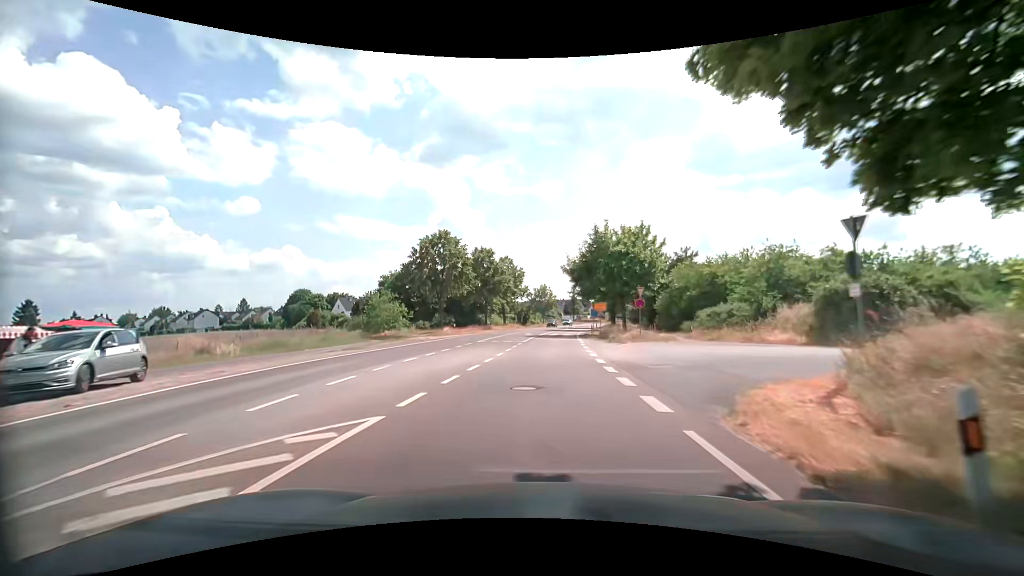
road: secondary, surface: asphalt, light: Day
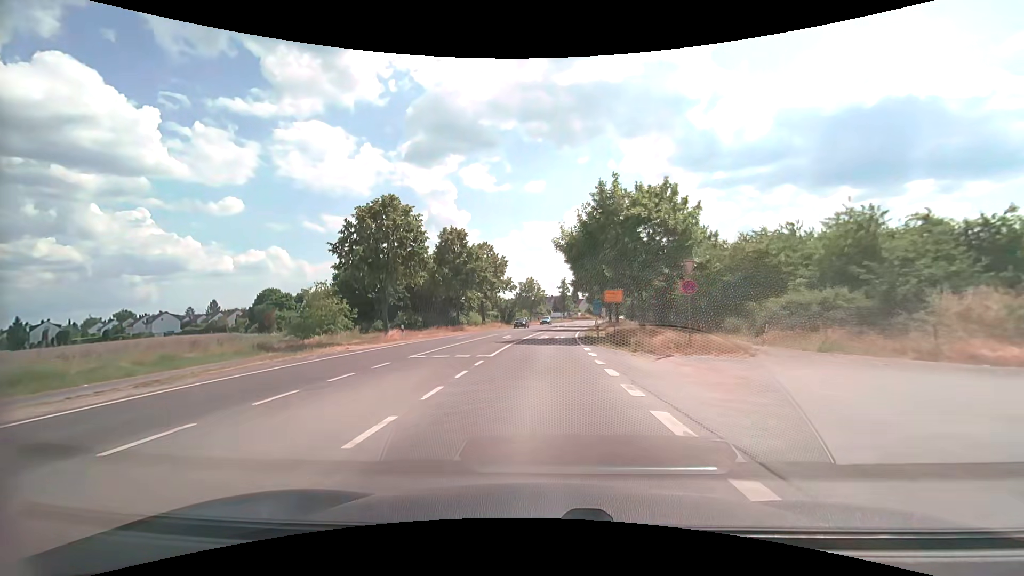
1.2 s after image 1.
(+0.1, +13.9) m; +1°
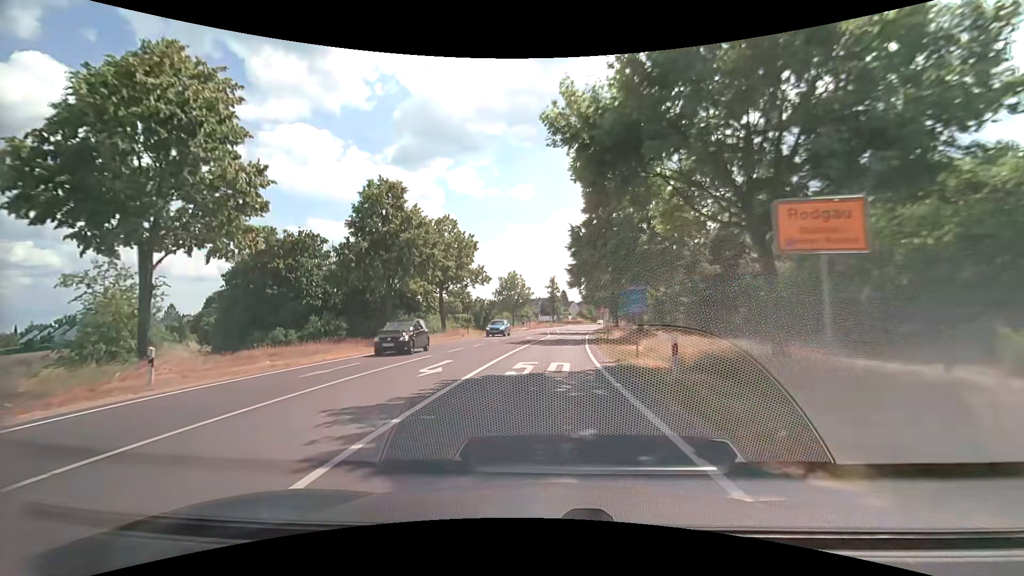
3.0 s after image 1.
(+0.2, +20.6) m; +1°
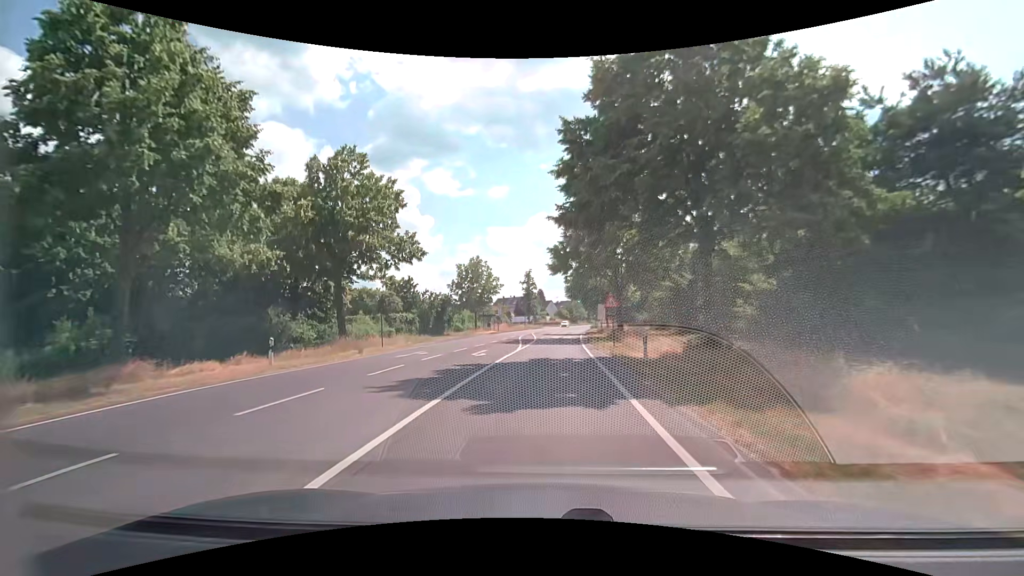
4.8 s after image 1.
(+0.5, +20.1) m; +3°
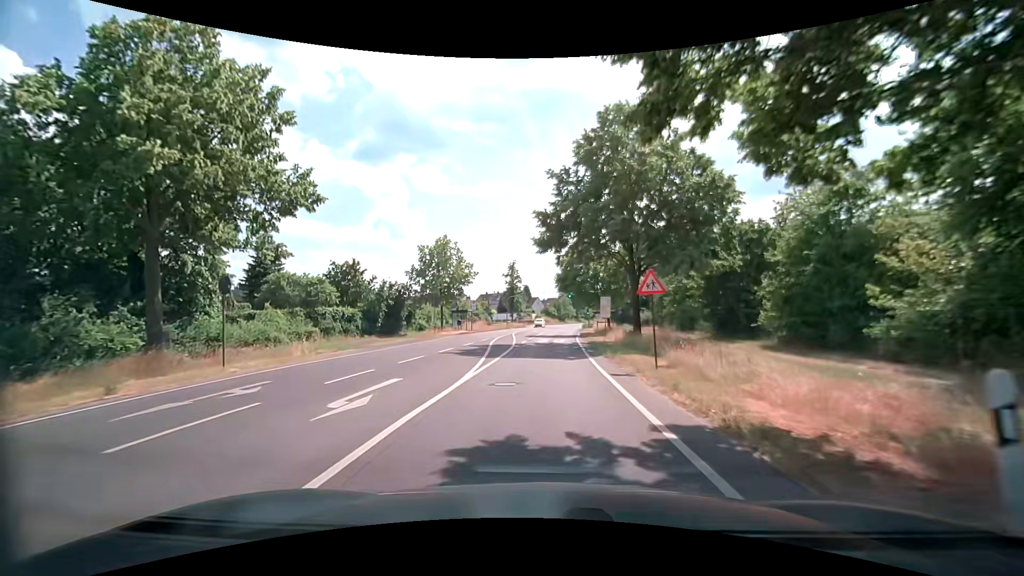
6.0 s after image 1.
(+0.2, +13.2) m; +1°
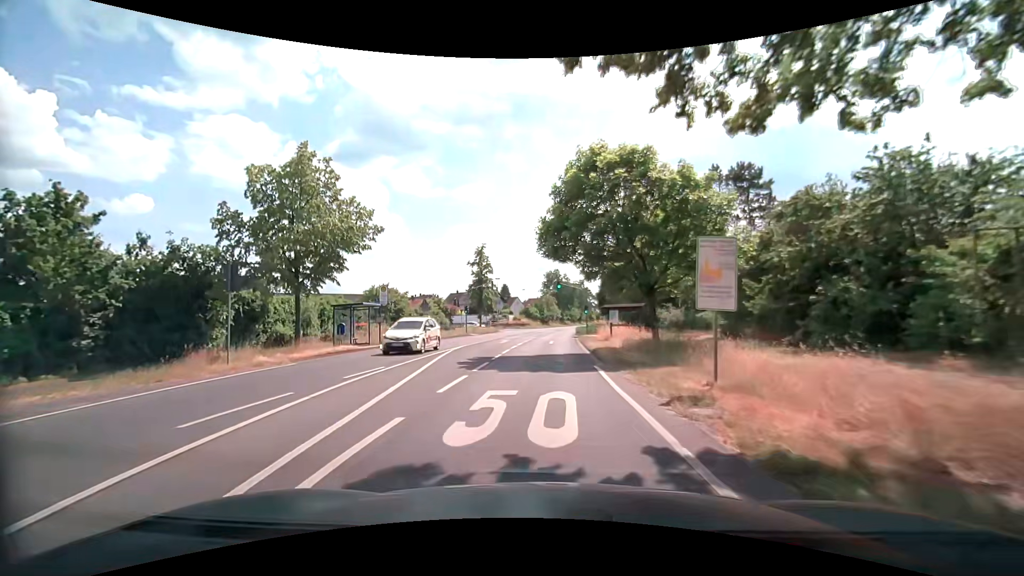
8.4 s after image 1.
(+0.5, +26.2) m; +2°
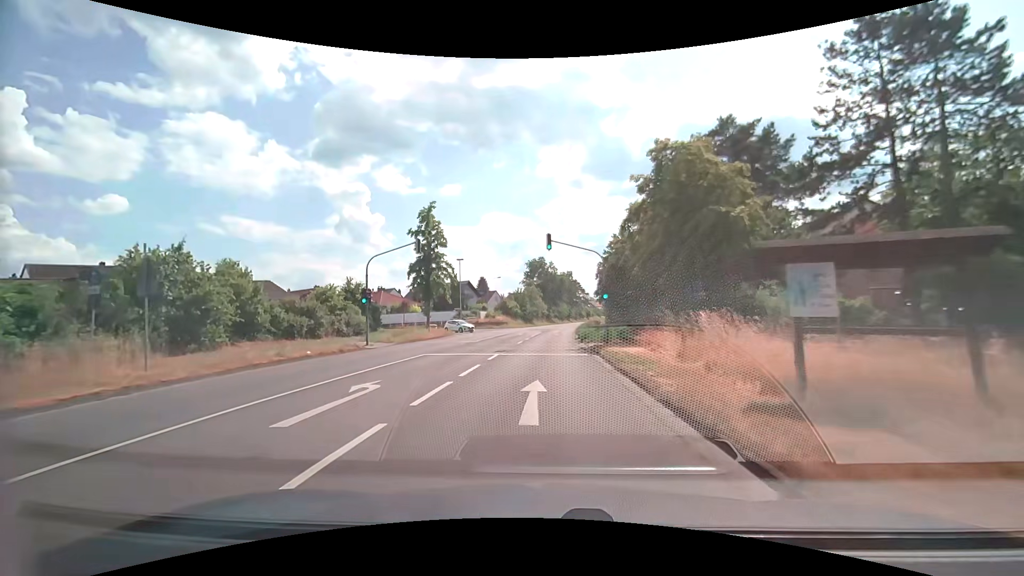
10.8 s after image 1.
(+0.4, +27.2) m; +2°
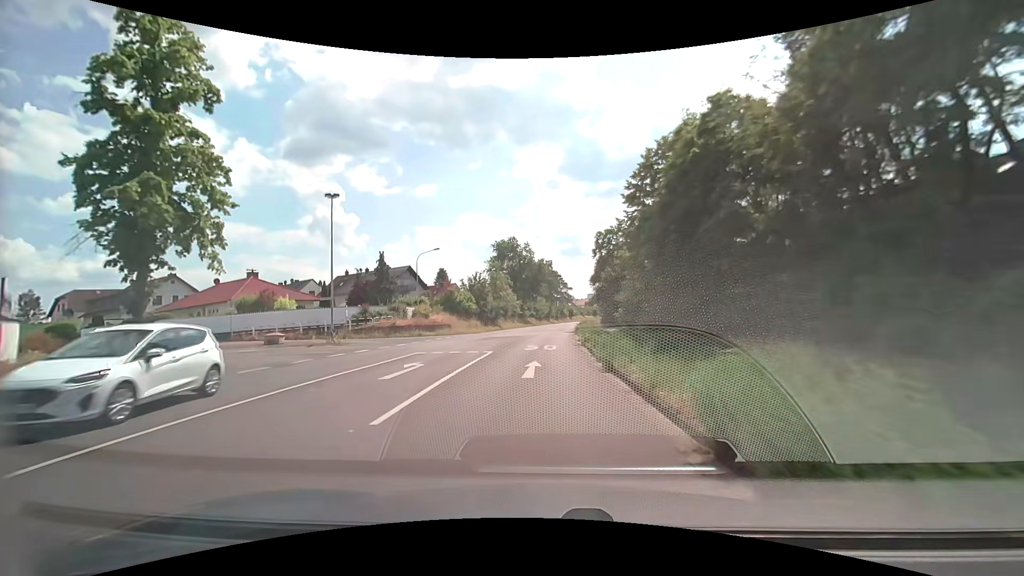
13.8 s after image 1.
(+0.6, +35.5) m; +2°
(0, +10) (0, +20) (0, +30) (+1, +40) (+1, +50) (+2, +60) (+3, +70) (+4, +80) (+4, +90) (+5, +100) m
